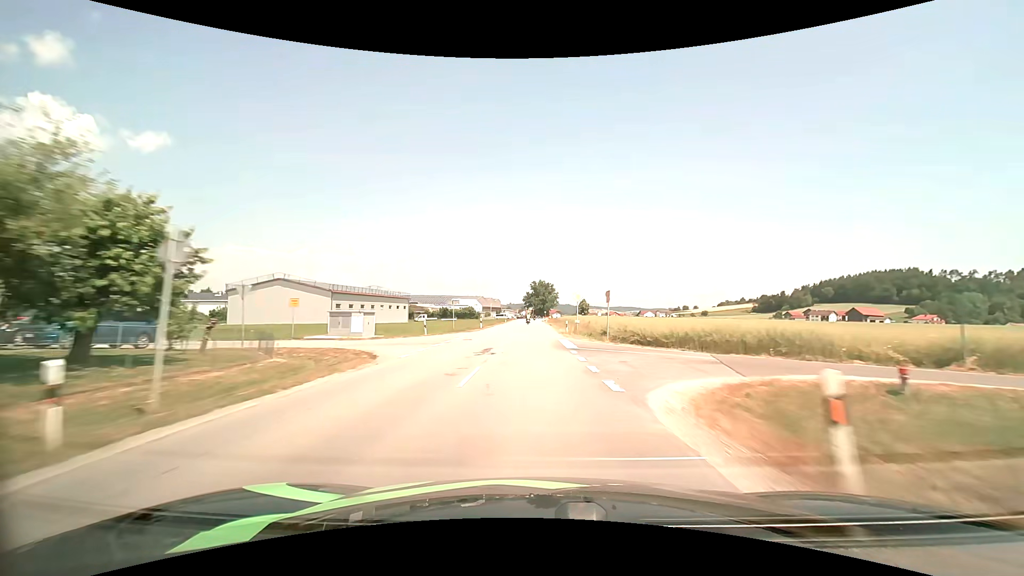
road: secondary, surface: asphalt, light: Day
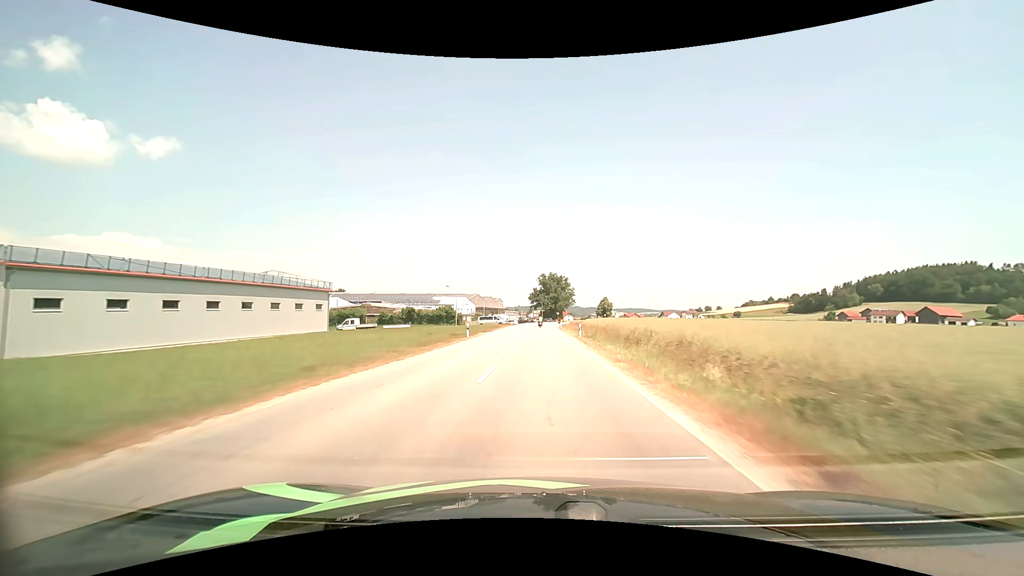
(-0.9, +59.2) m; -1°
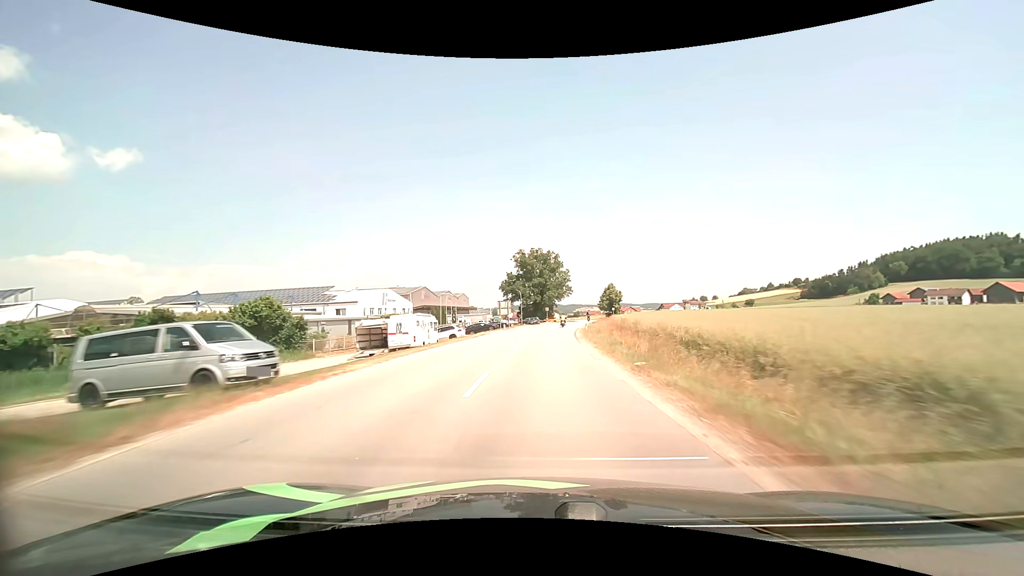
(+0.7, +73.8) m; +2°
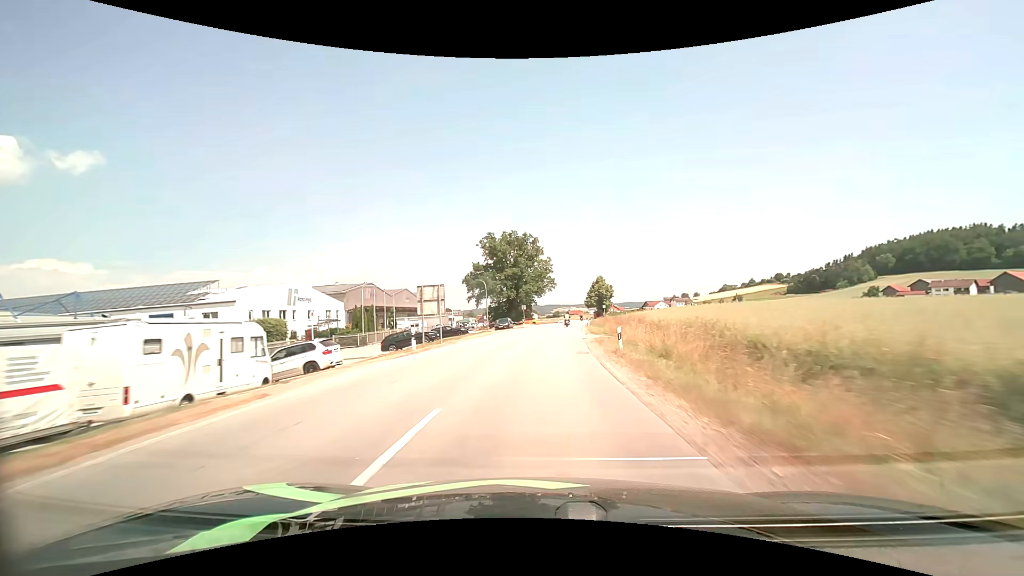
(+0.6, +29.0) m; +2°
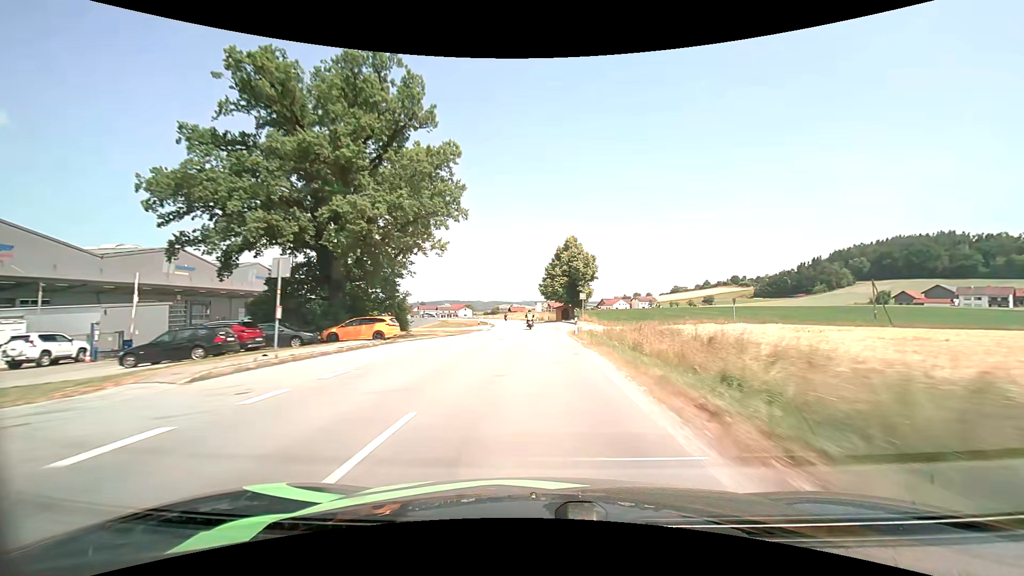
(+4.9, +71.9) m; +7°
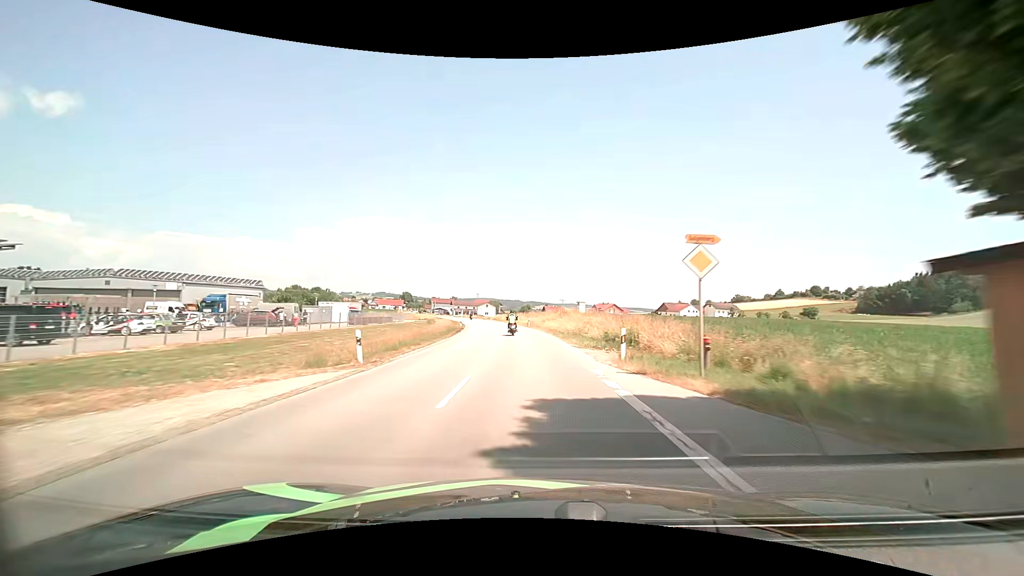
(-1.2, +67.1) m; -4°
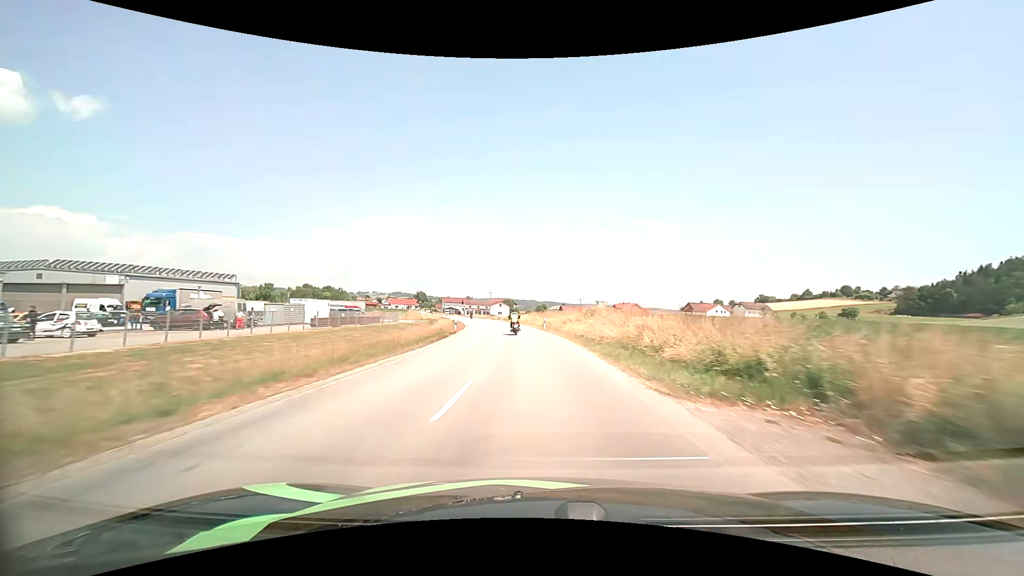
(-0.2, +13.1) m; -2°
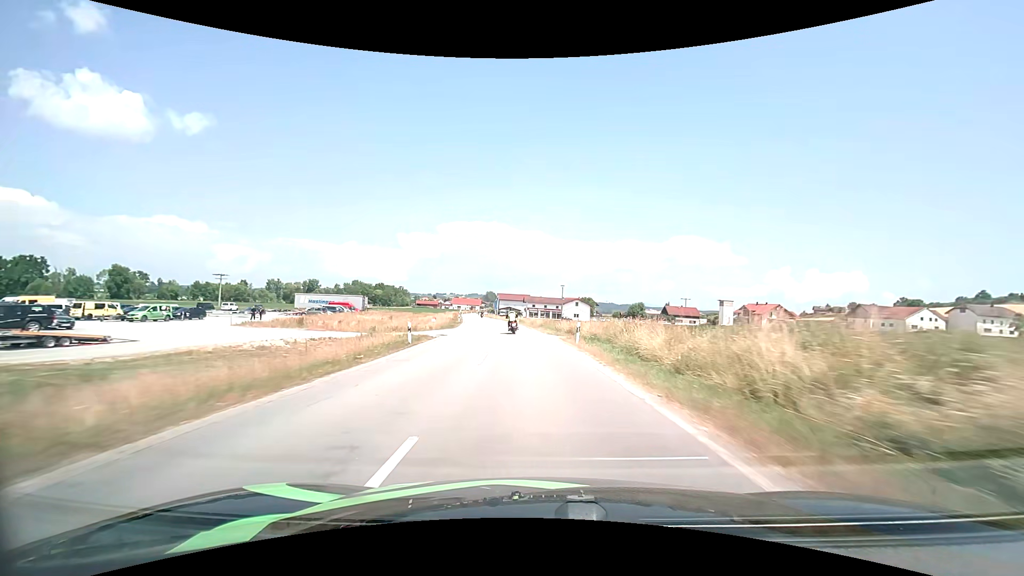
(-4.8, +64.6) m; -9°
(0, +10) (-1, +20) (-1, +30) (-2, +40) (-3, +50) (-4, +60) (-6, +70) (-7, +80) (-9, +89) (-10, +99) m
